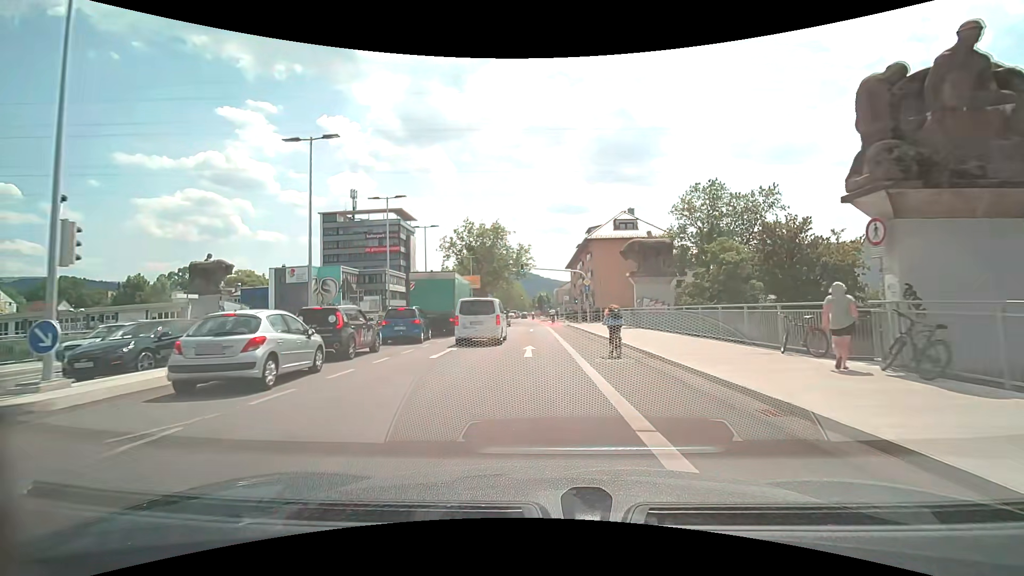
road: secondary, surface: asphalt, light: Day
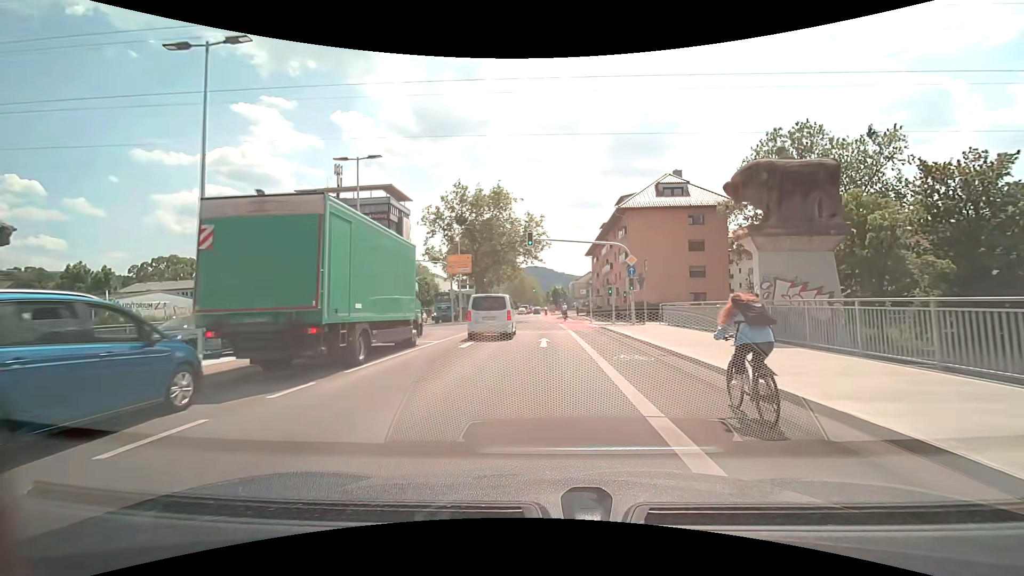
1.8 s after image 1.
(-0.3, +17.9) m; -2°
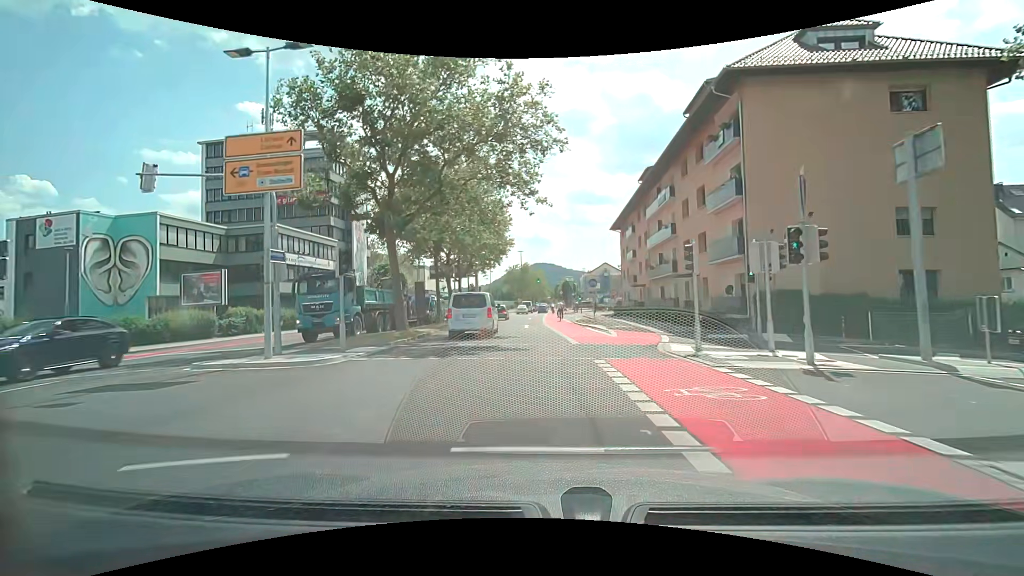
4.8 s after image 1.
(+0.1, +29.6) m; -1°
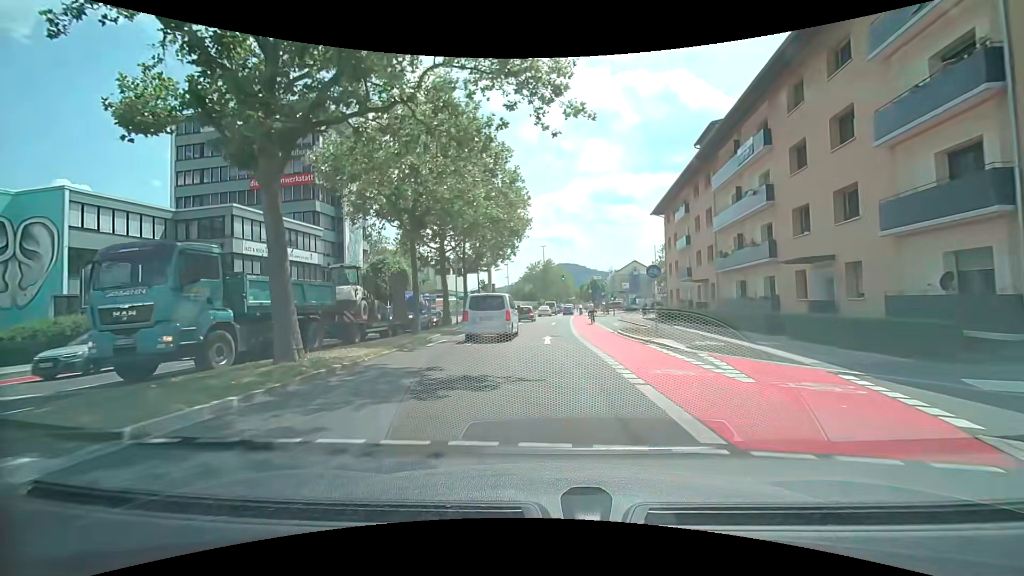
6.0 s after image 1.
(-0.3, +11.6) m; -3°
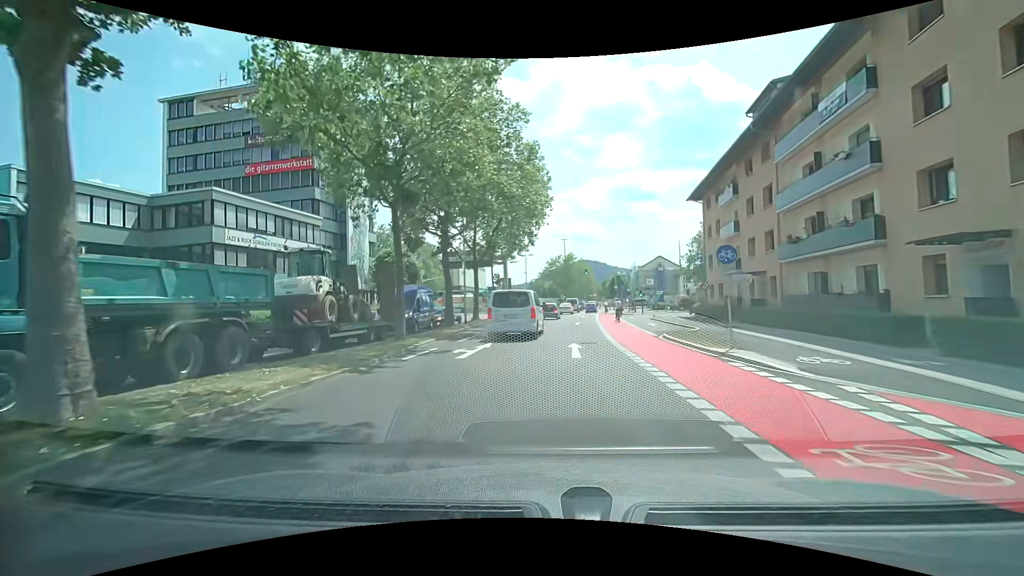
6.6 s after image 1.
(-0.1, +5.7) m; -2°
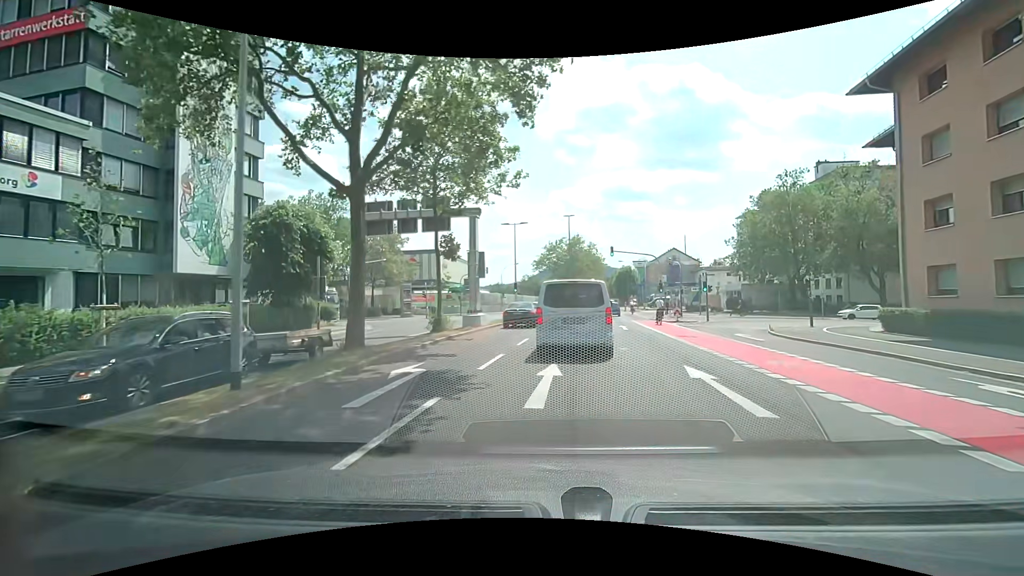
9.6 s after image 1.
(-0.7, +26.1) m; +1°
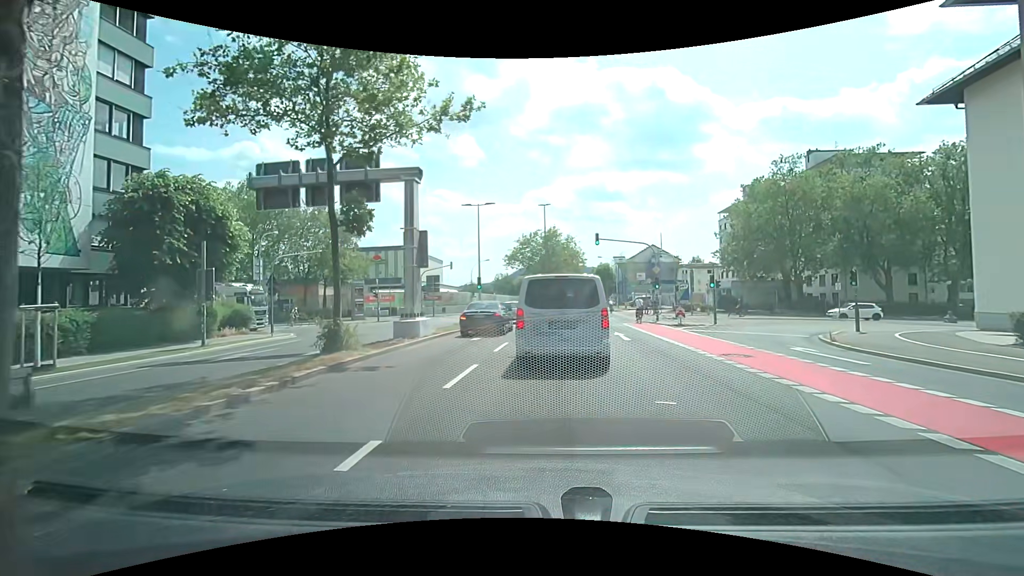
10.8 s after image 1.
(+0.3, +7.9) m; +3°
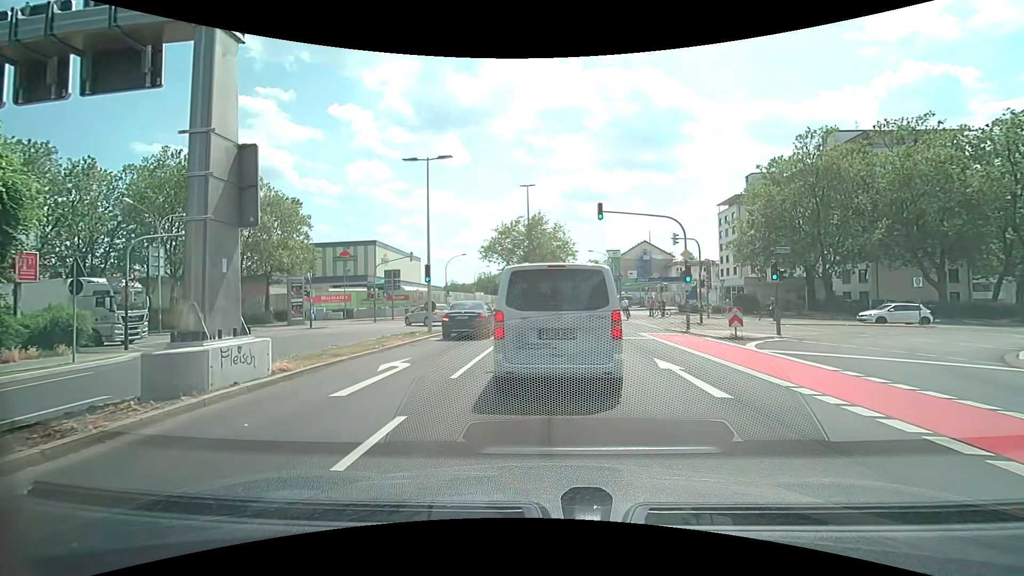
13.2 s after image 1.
(+0.2, +10.6) m; +3°
(0, +10) (0, +20) (0, +30) (0, +40) (0, +50) (0, +60) (0, +70) (0, +80) (0, +90) (0, +100) m
